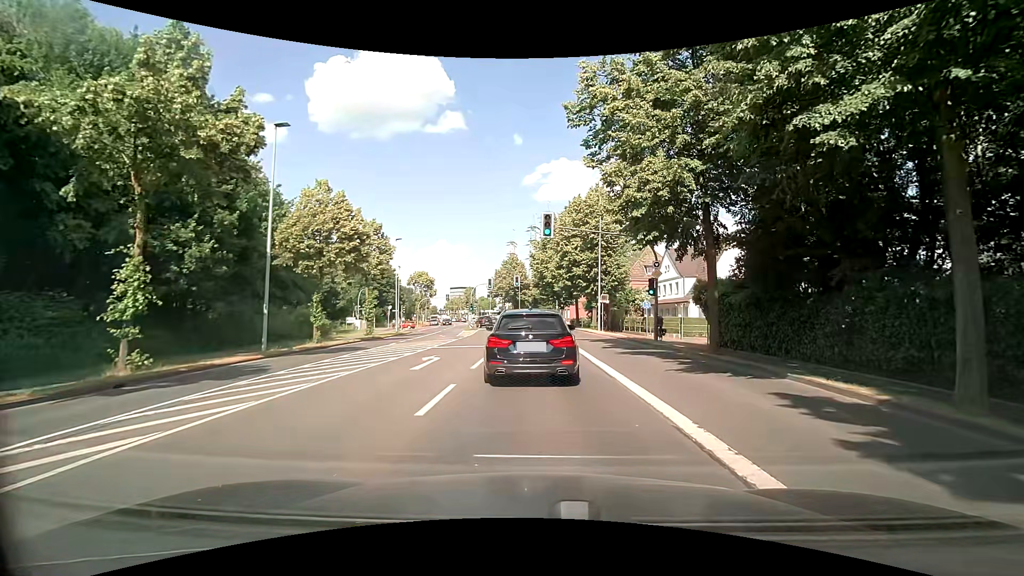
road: secondary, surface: asphalt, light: Day
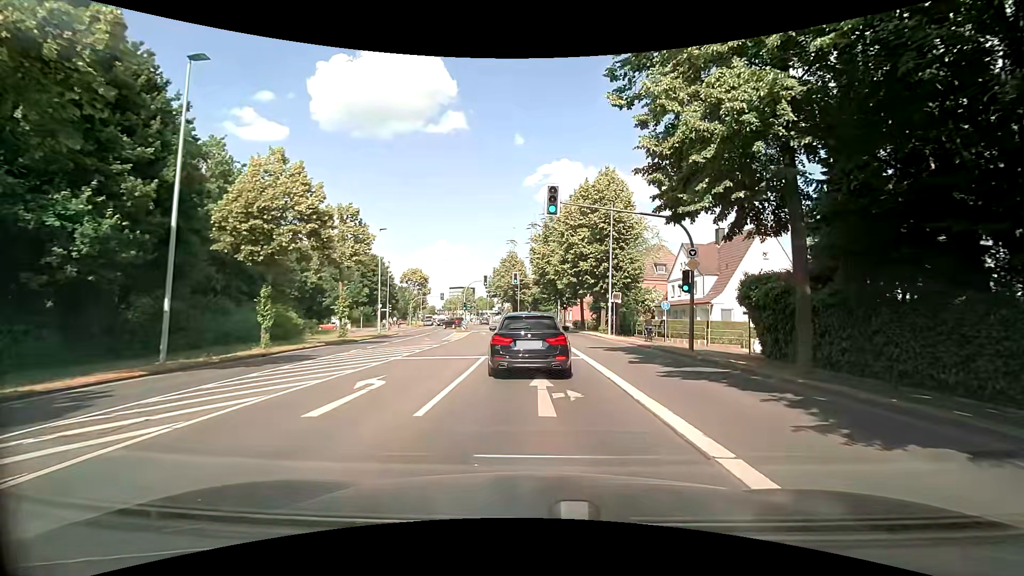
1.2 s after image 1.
(-0.1, +6.3) m; -1°
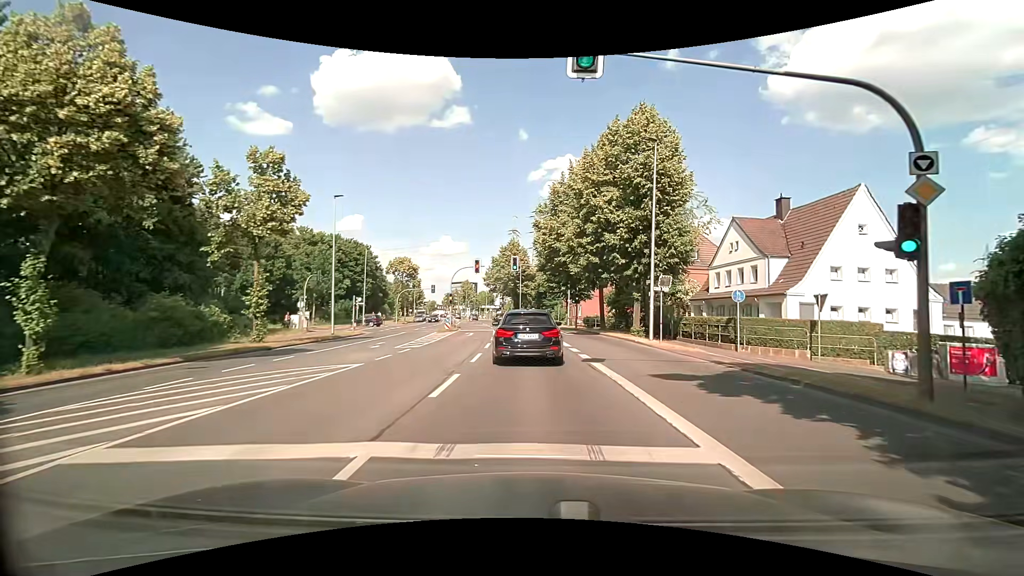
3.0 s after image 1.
(+0.1, +12.3) m; +1°
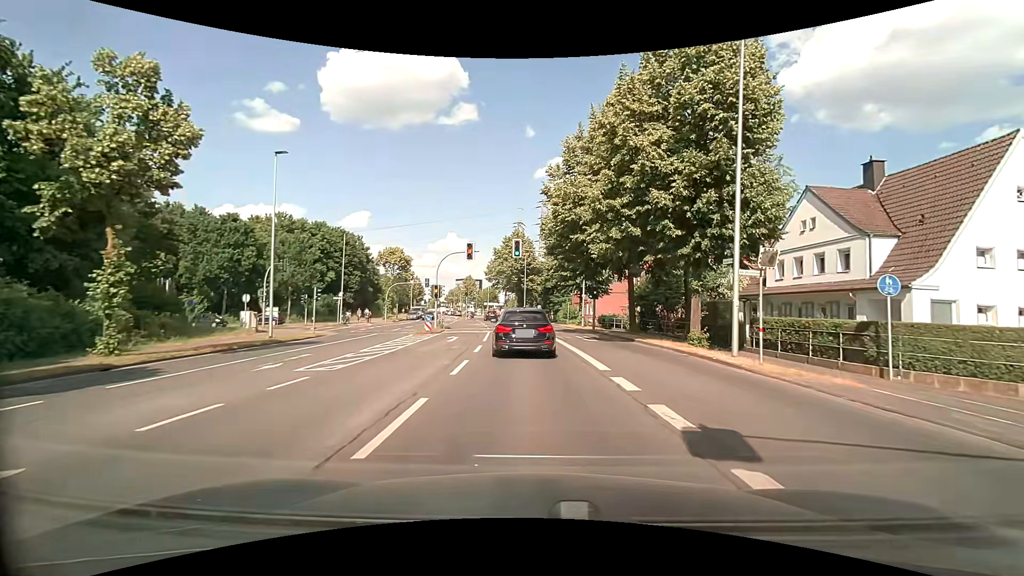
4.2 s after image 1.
(-0.2, +9.6) m; -2°
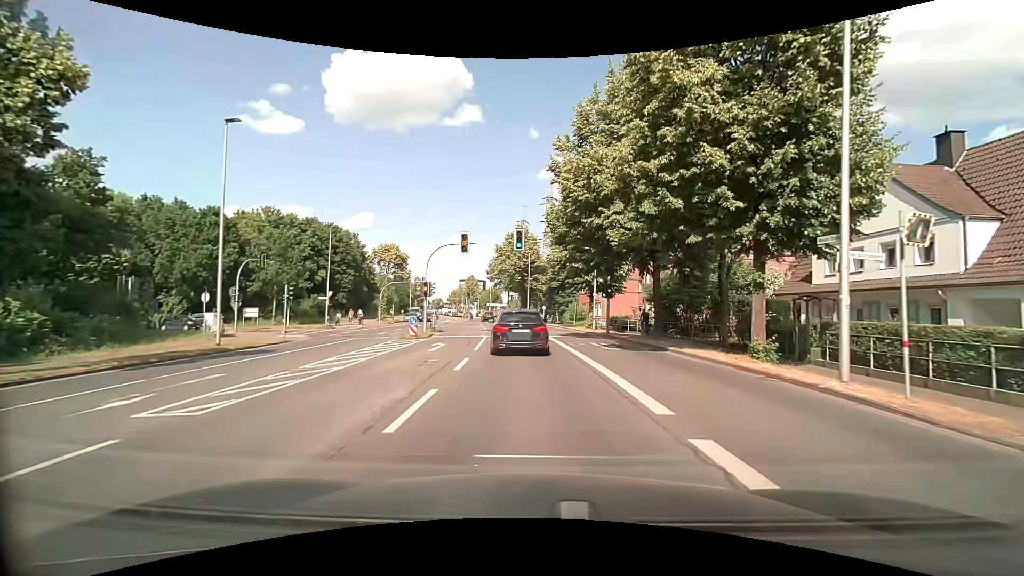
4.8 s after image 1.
(0.0, +5.0) m; 0°
(0, +10) (0, +20) (-1, +30) (-2, +40) (-3, +50) (-4, +60) (-6, +70) (-8, +80) (-10, +89) (-12, +99) m
